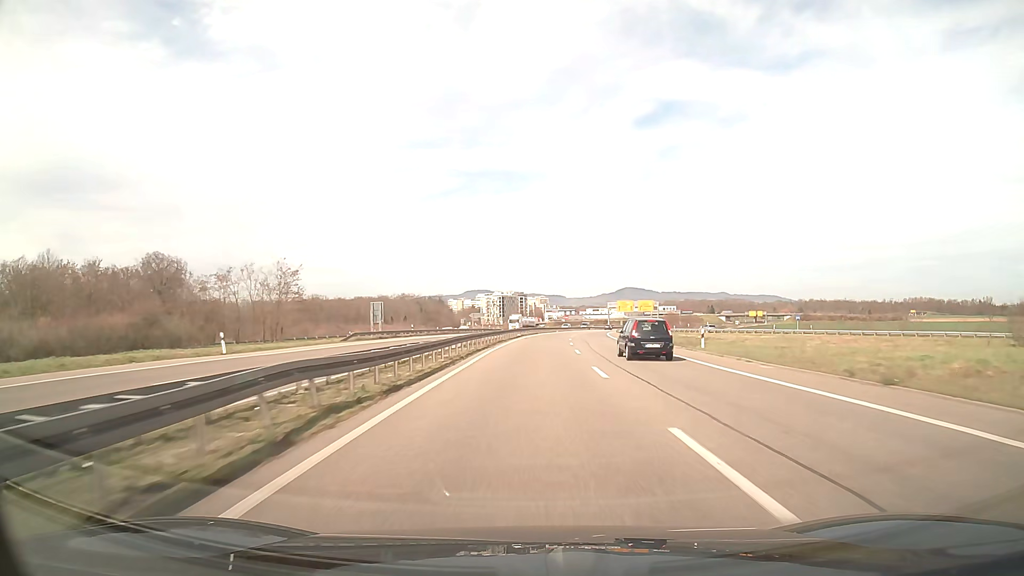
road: trunk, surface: asphalt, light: Day
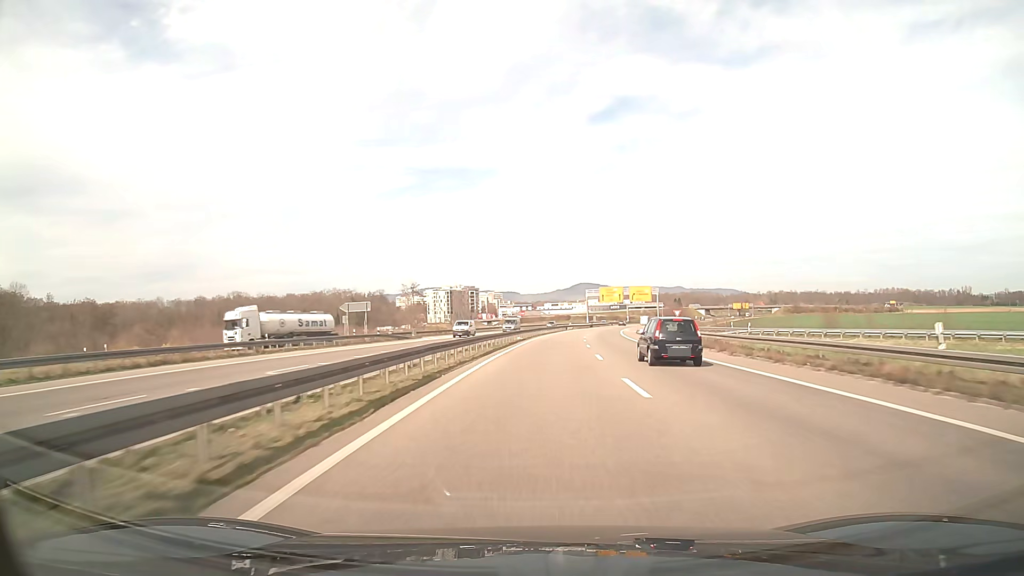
(+2.0, +64.4) m; +4°
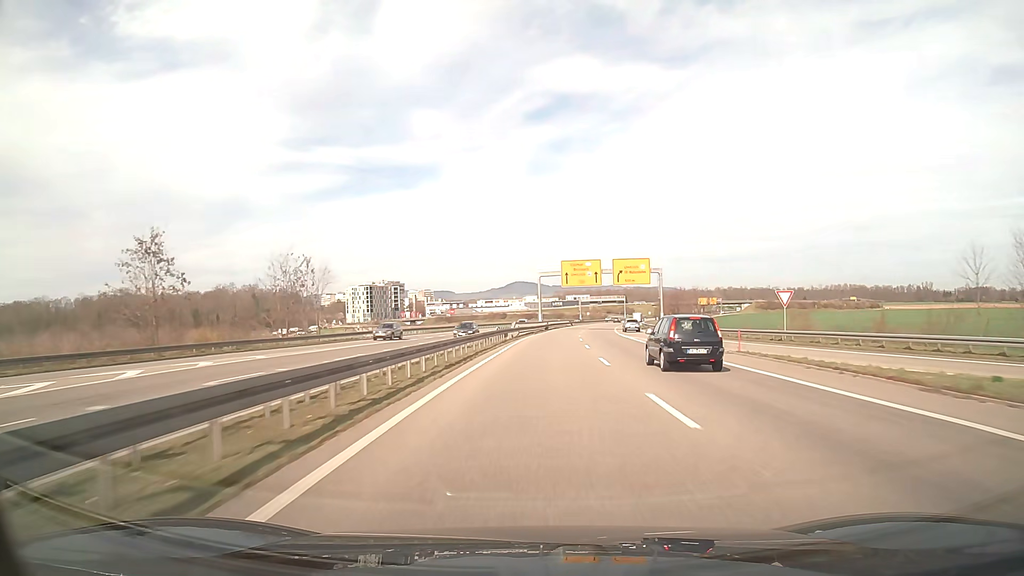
(+2.8, +63.6) m; +5°
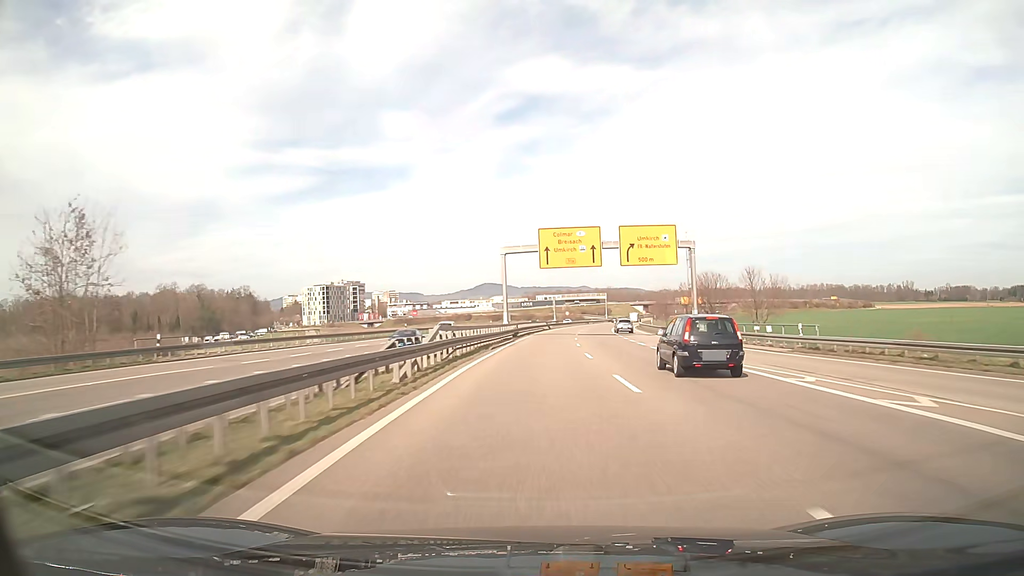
(+0.7, +31.8) m; +3°
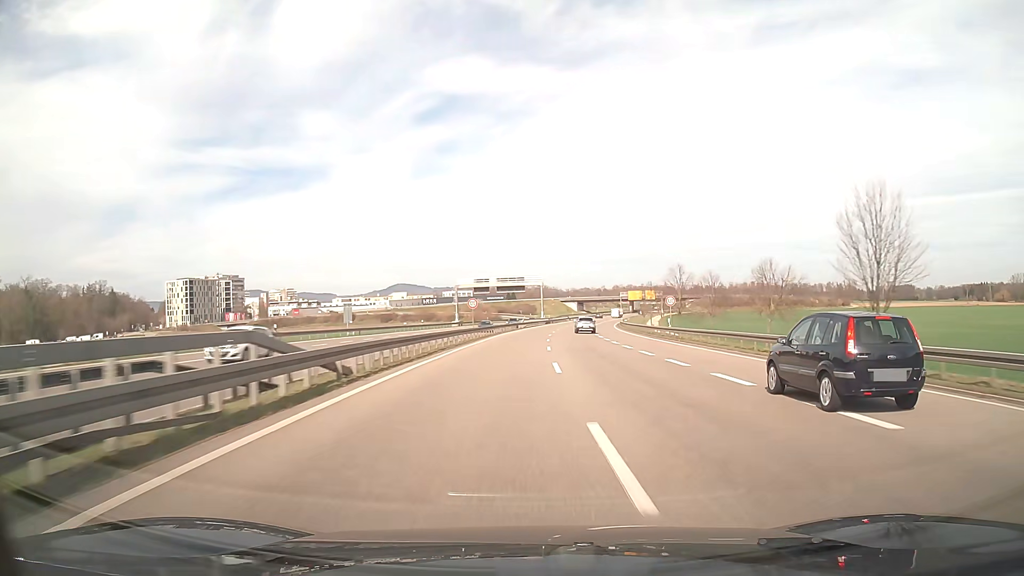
(+4.9, +80.2) m; +7°
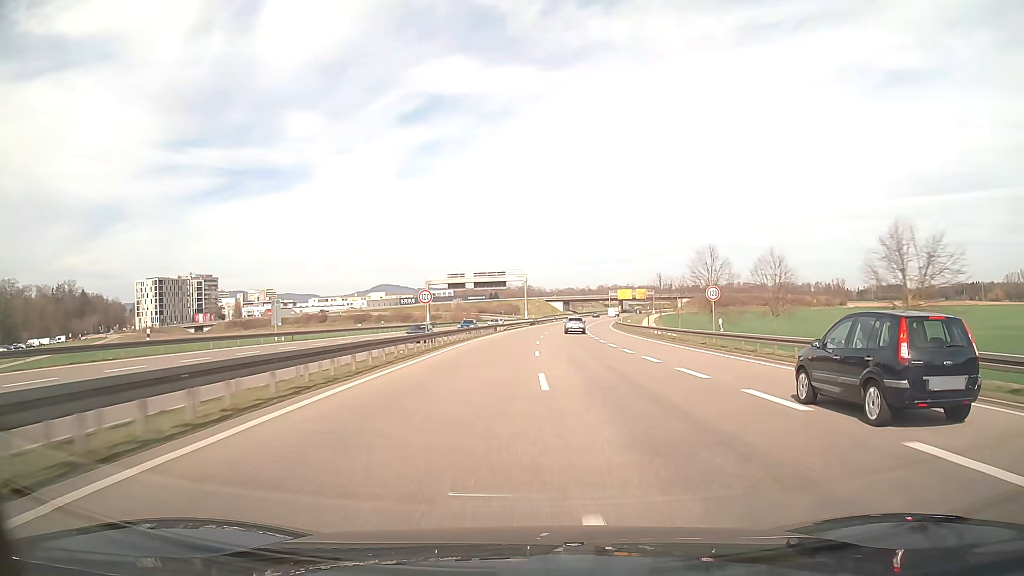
(+0.2, +16.1) m; +1°
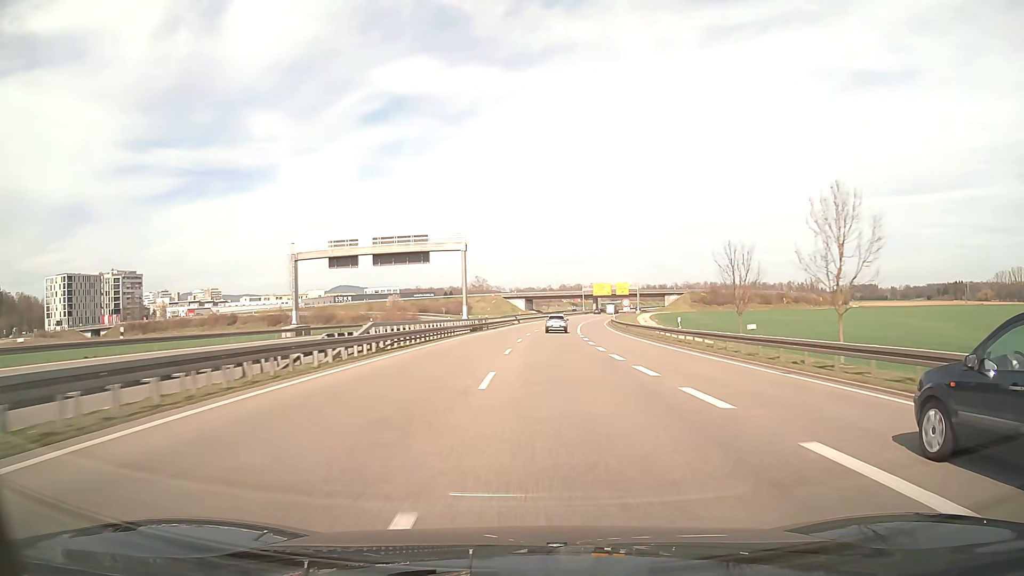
(+1.5, +48.0) m; +3°
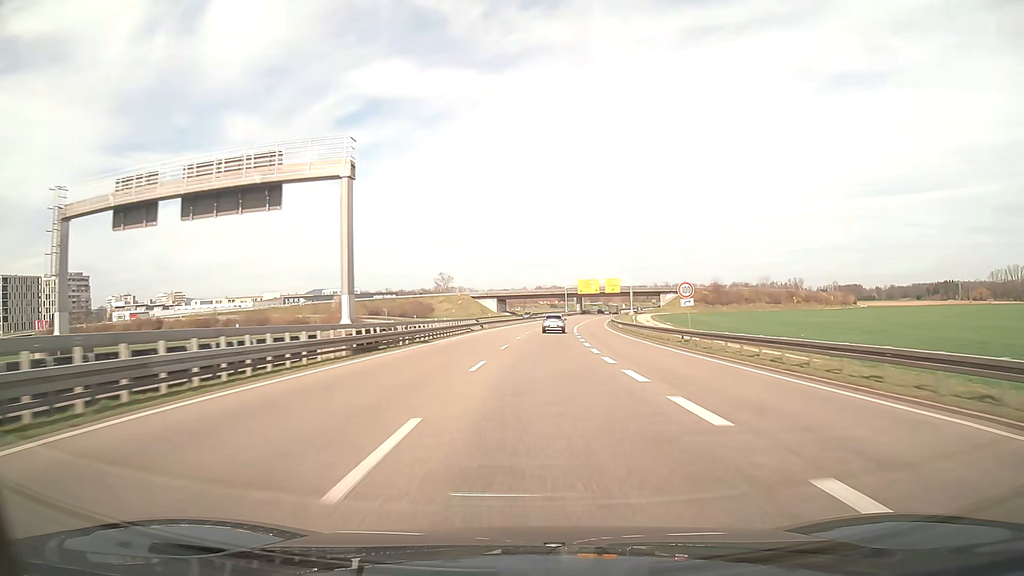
(+0.6, +31.9) m; +2°
(0, +10) (0, +20) (+1, +30) (+1, +40) (+1, +50) (+2, +60) (+3, +70) (+4, +80) (+5, +90) (+6, +100) m
